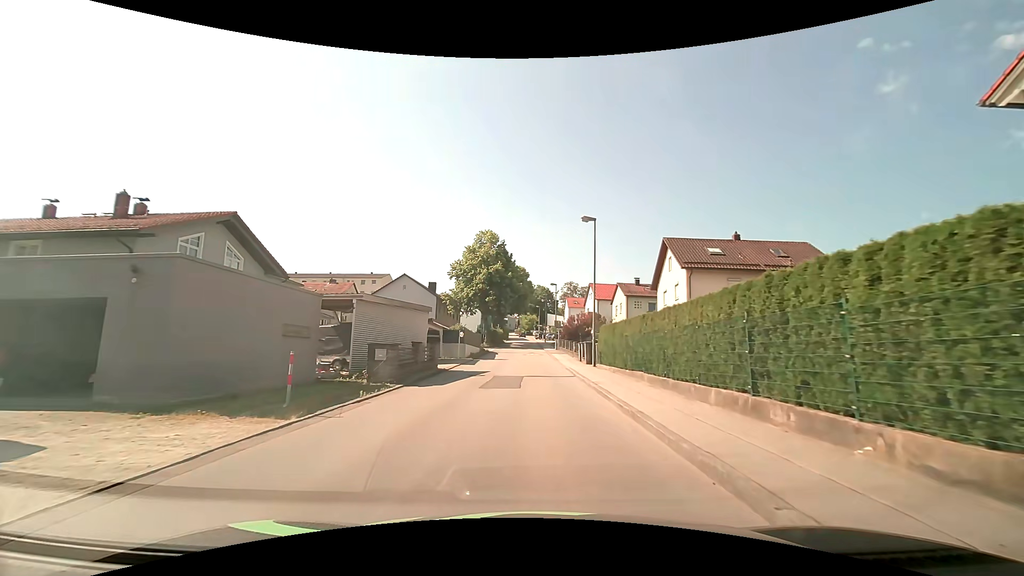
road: unclassified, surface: asphalt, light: Day
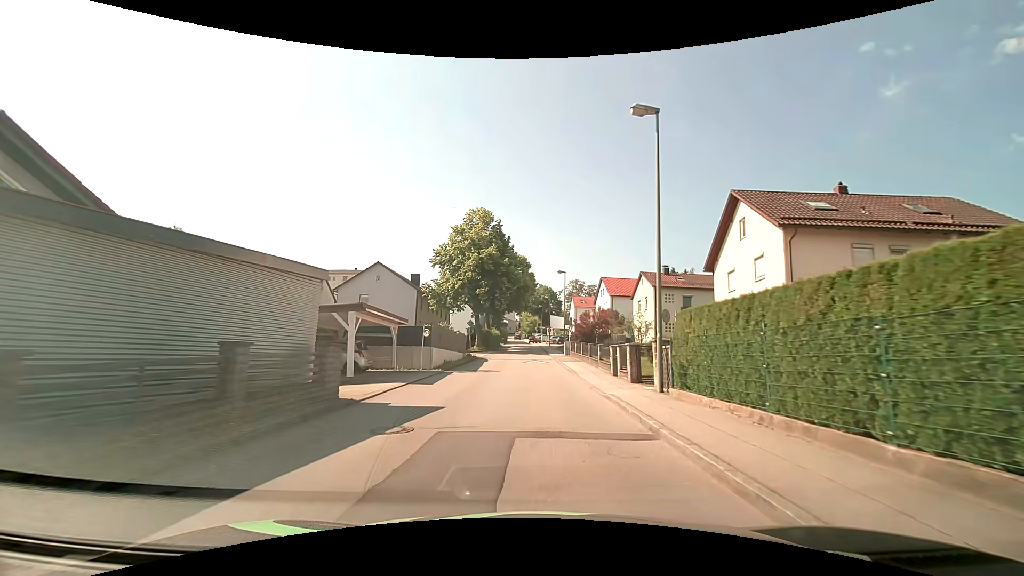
(+0.1, +13.3) m; +1°
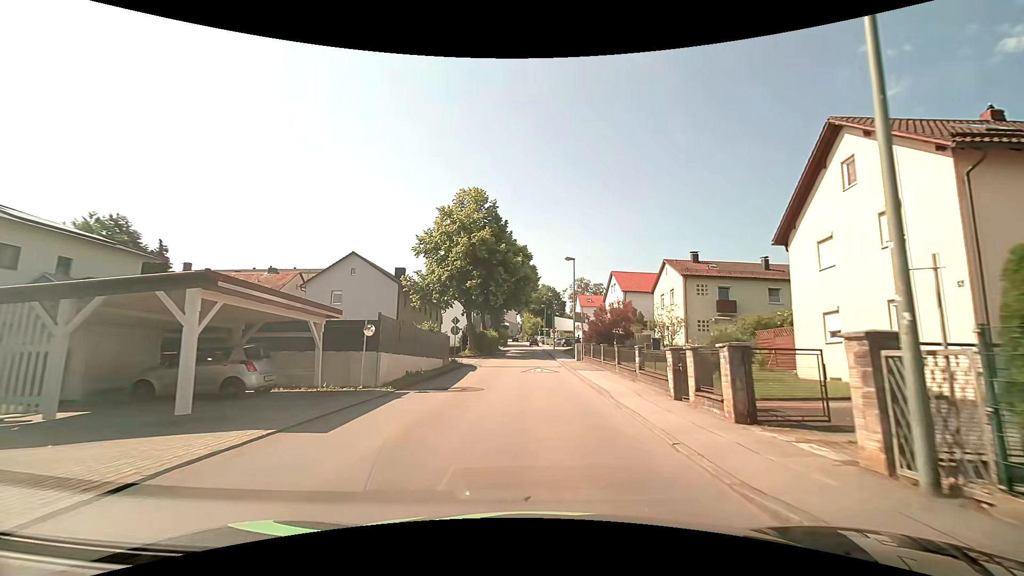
(0.0, +8.9) m; 0°
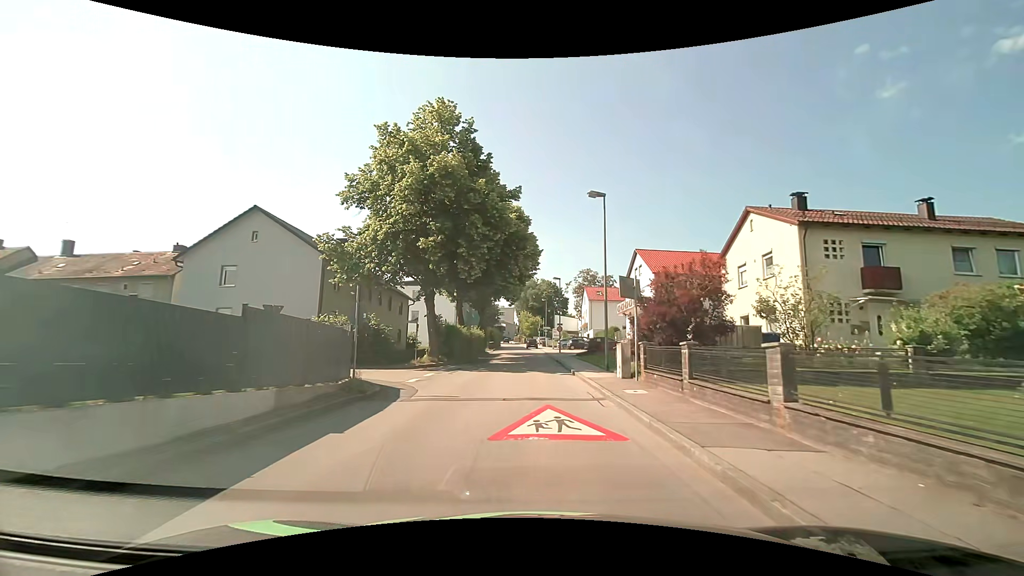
(0.0, +17.6) m; 0°
